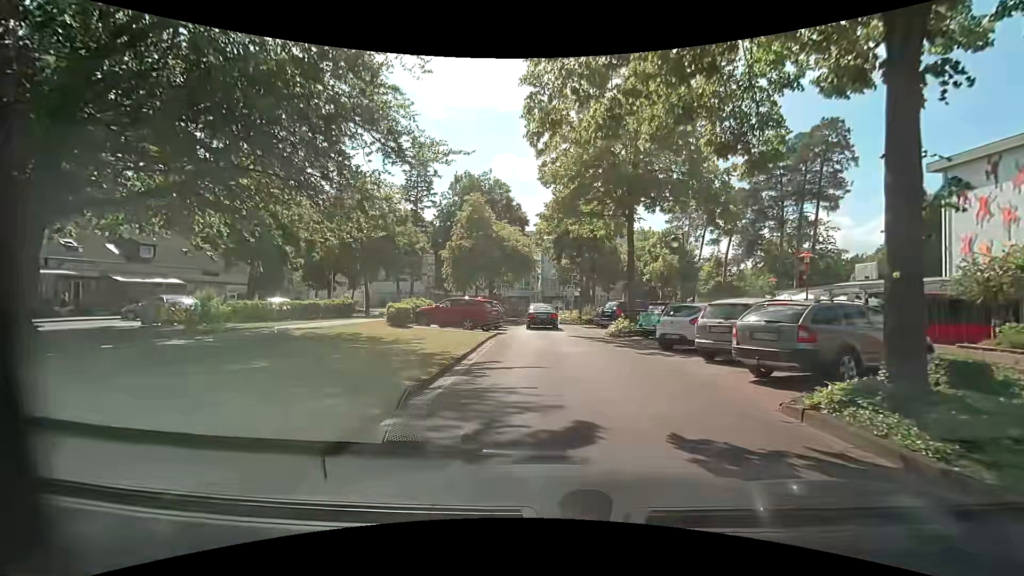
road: residential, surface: asphalt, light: Day
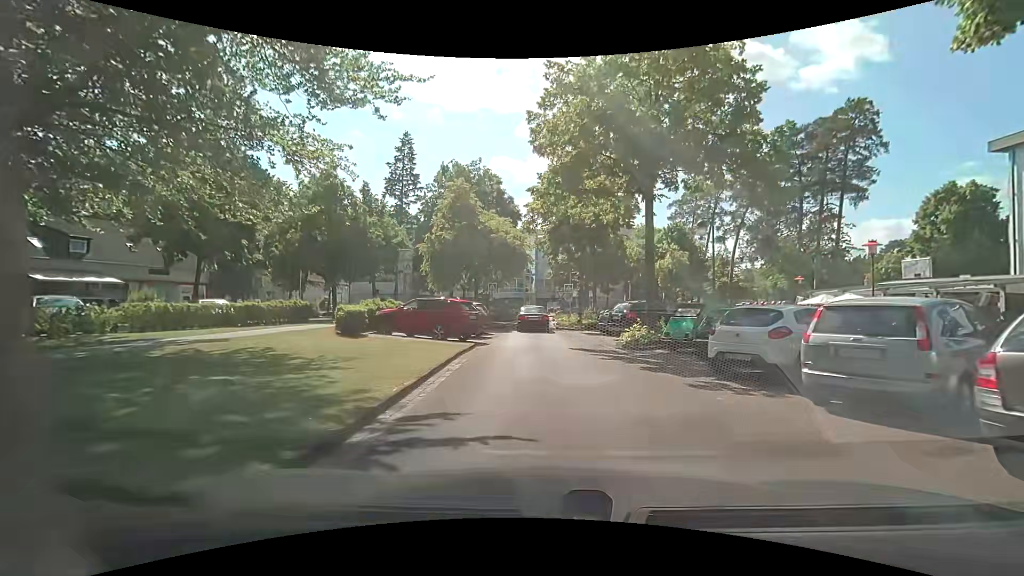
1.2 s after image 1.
(-0.1, +5.5) m; 0°
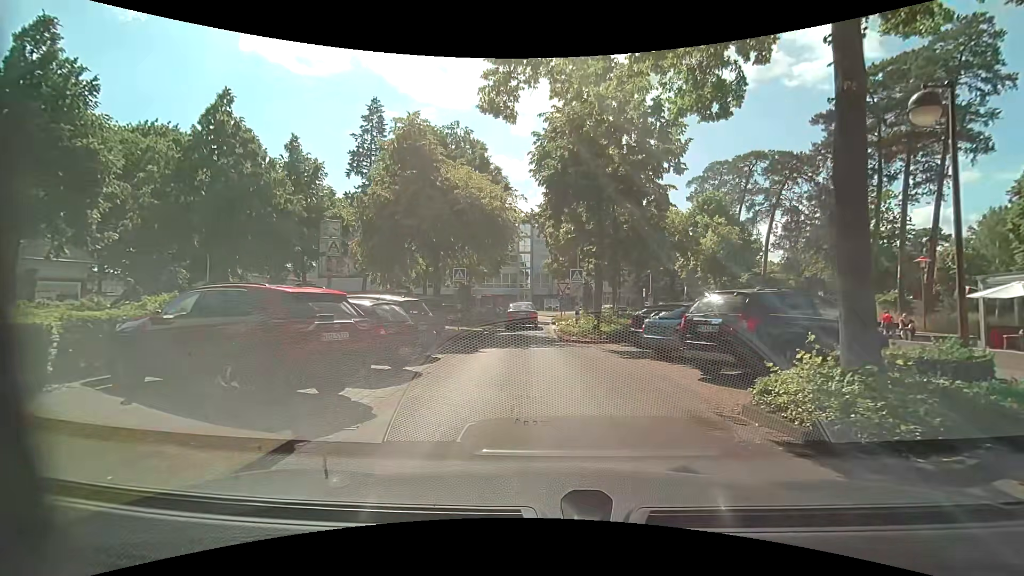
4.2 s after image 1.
(+0.2, +12.3) m; 0°
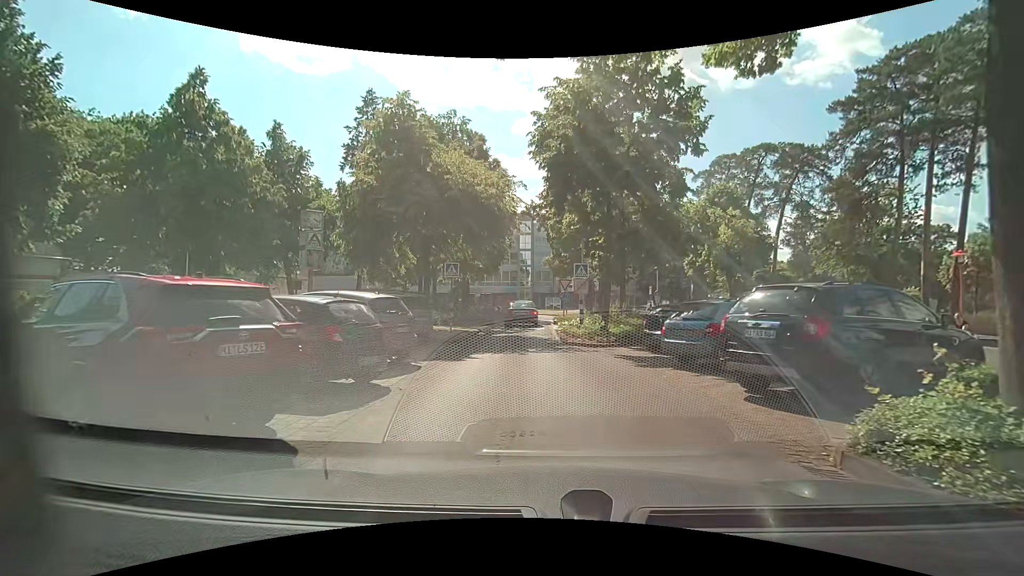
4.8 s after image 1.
(0.0, +2.1) m; +1°
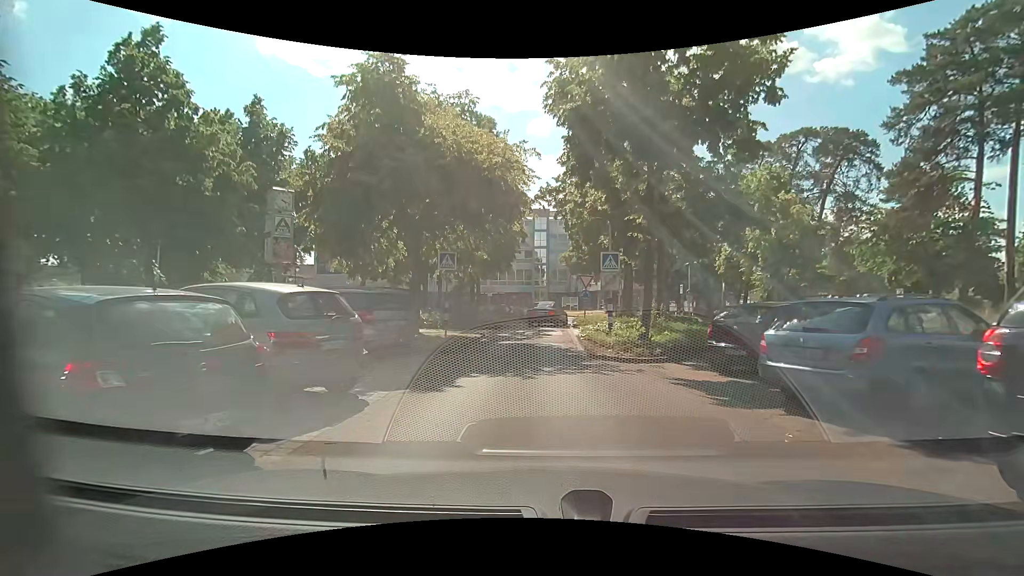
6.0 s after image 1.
(-0.1, +4.2) m; 0°
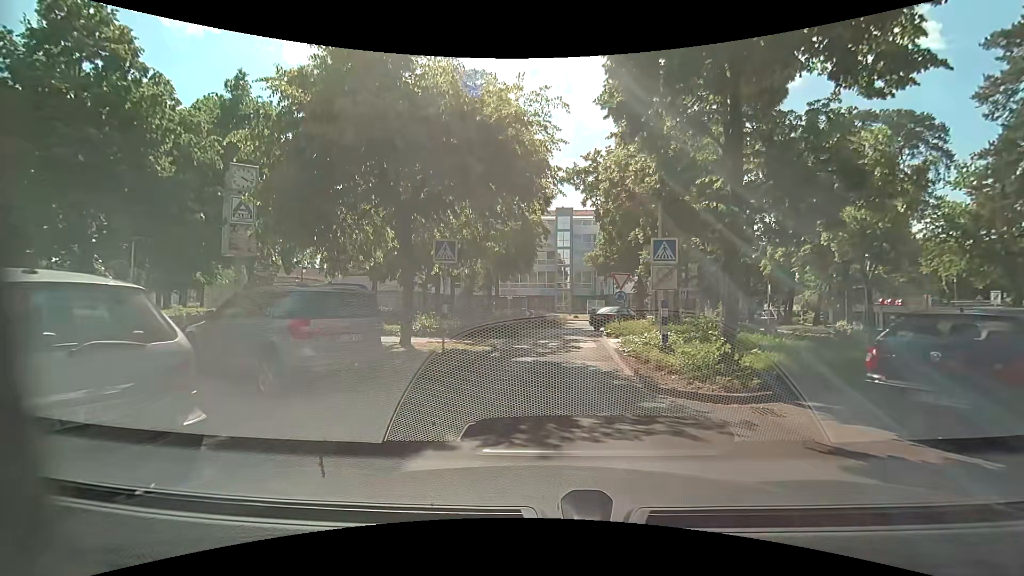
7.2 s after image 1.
(-0.3, +4.1) m; -3°
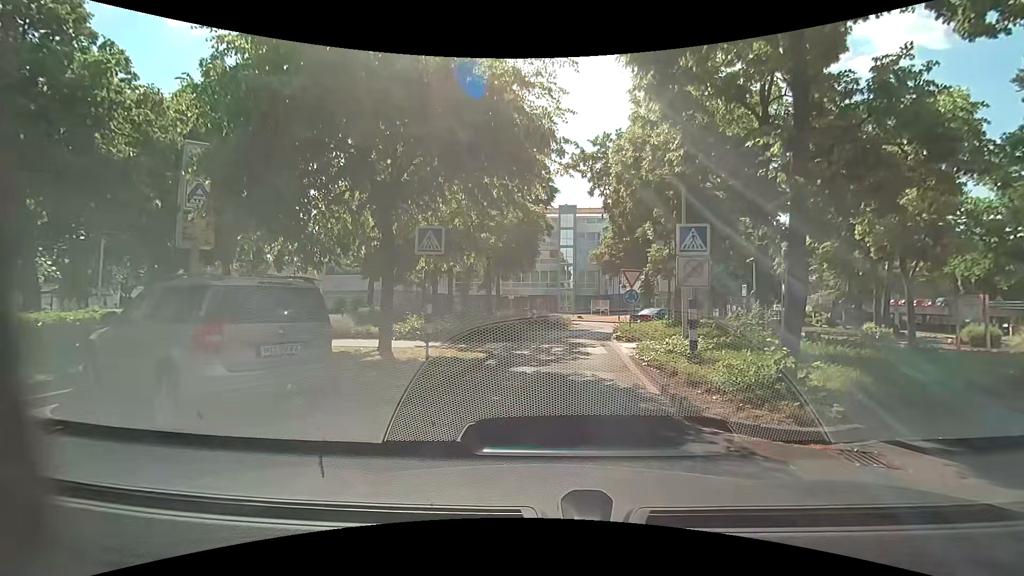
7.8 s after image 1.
(0.0, +2.0) m; -1°
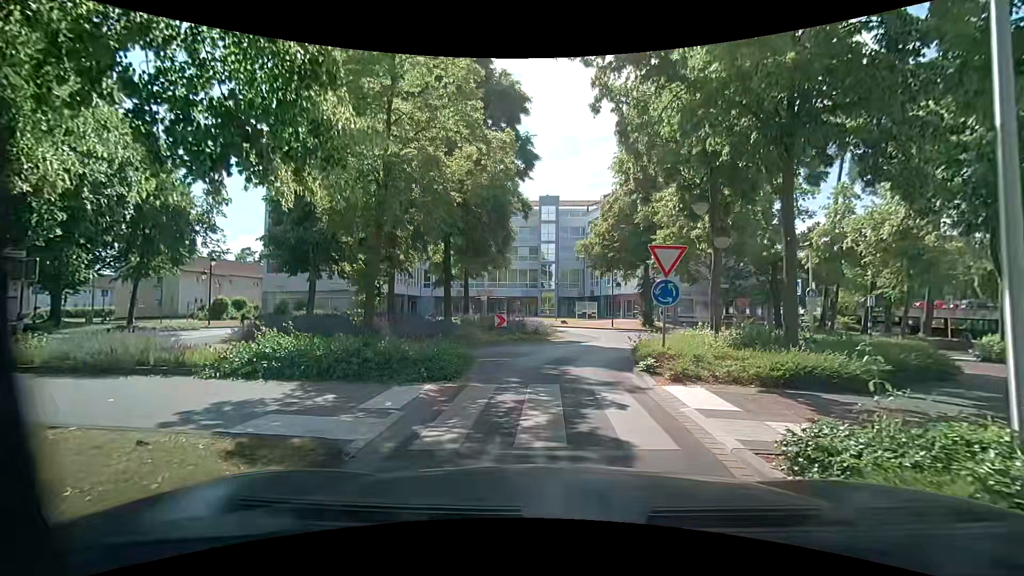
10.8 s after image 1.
(+0.2, +8.7) m; +4°
